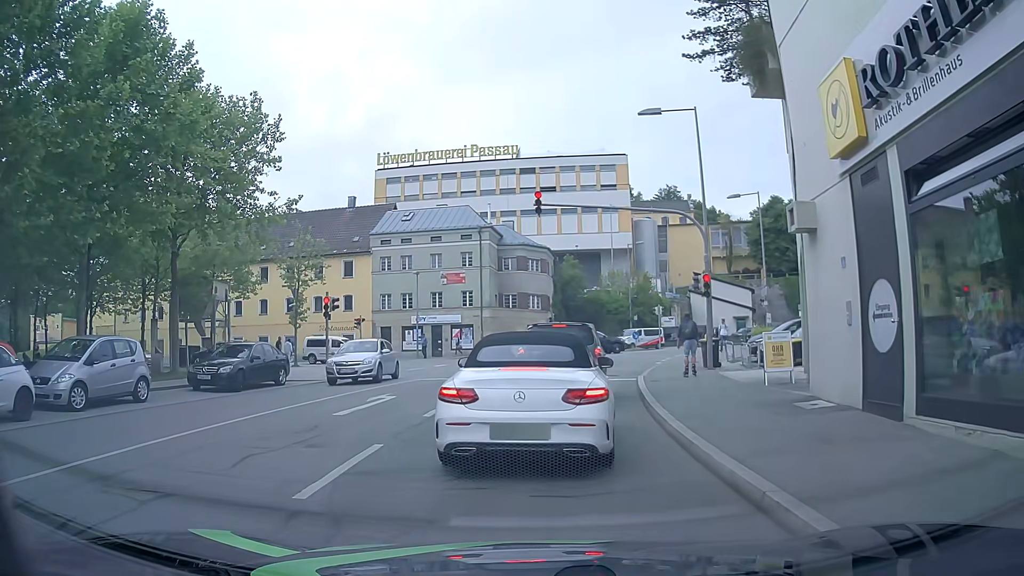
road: residential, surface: asphalt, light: Day
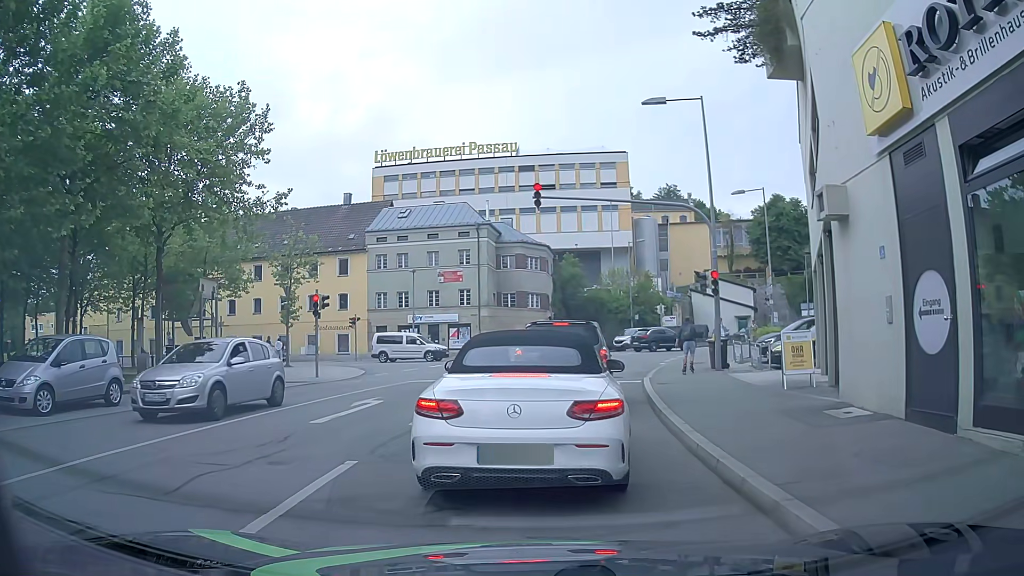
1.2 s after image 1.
(0.0, +1.1) m; 0°
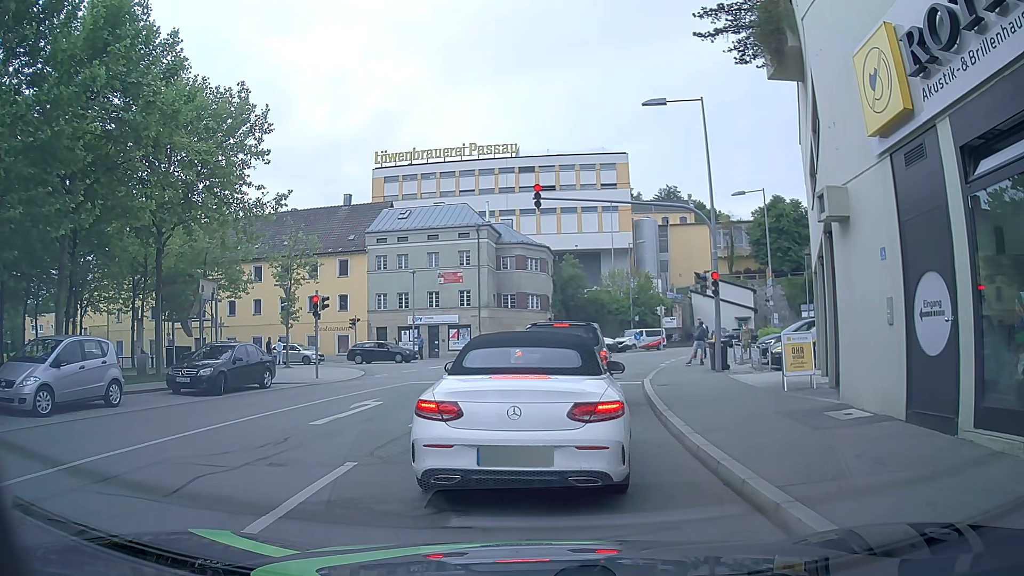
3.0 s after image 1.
(0.0, +0.1) m; 0°
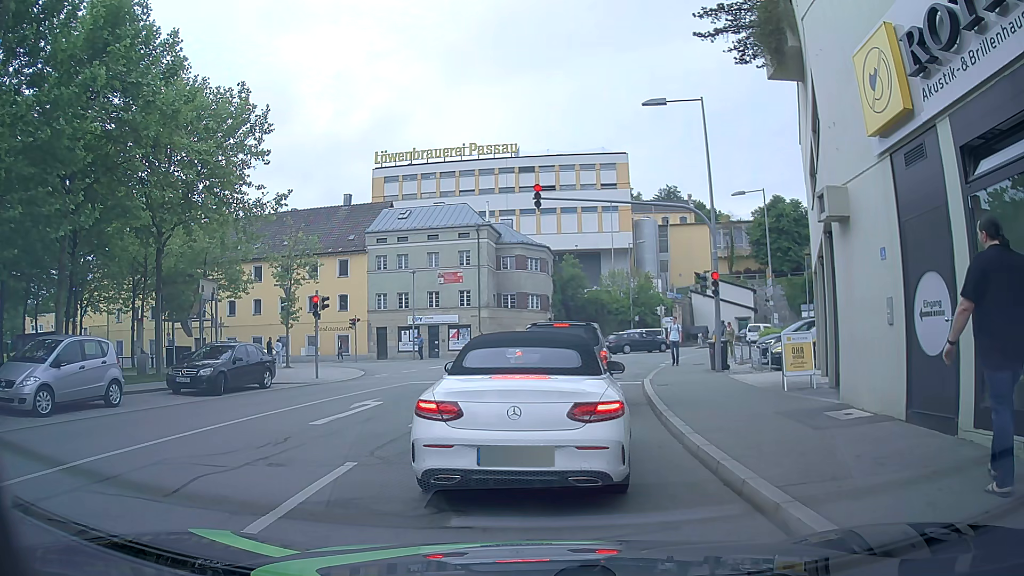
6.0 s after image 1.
(0.0, 0.0) m; 0°
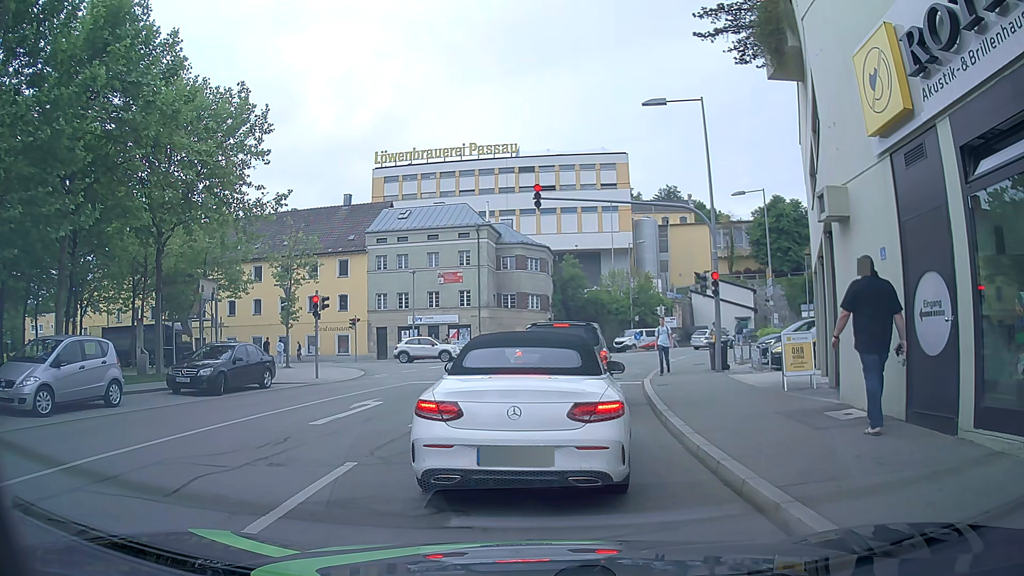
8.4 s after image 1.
(0.0, 0.0) m; 0°
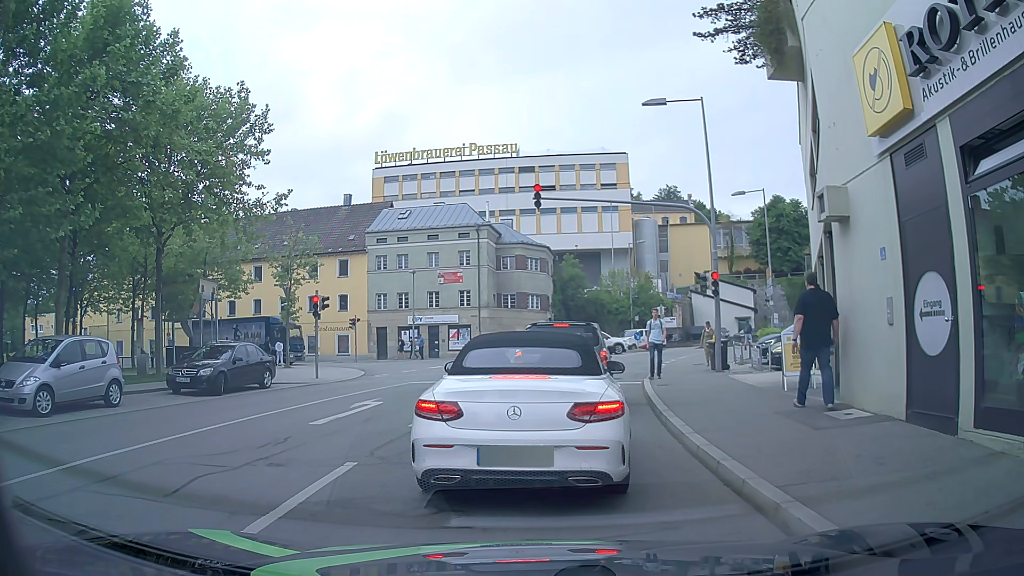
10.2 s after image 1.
(0.0, 0.0) m; 0°
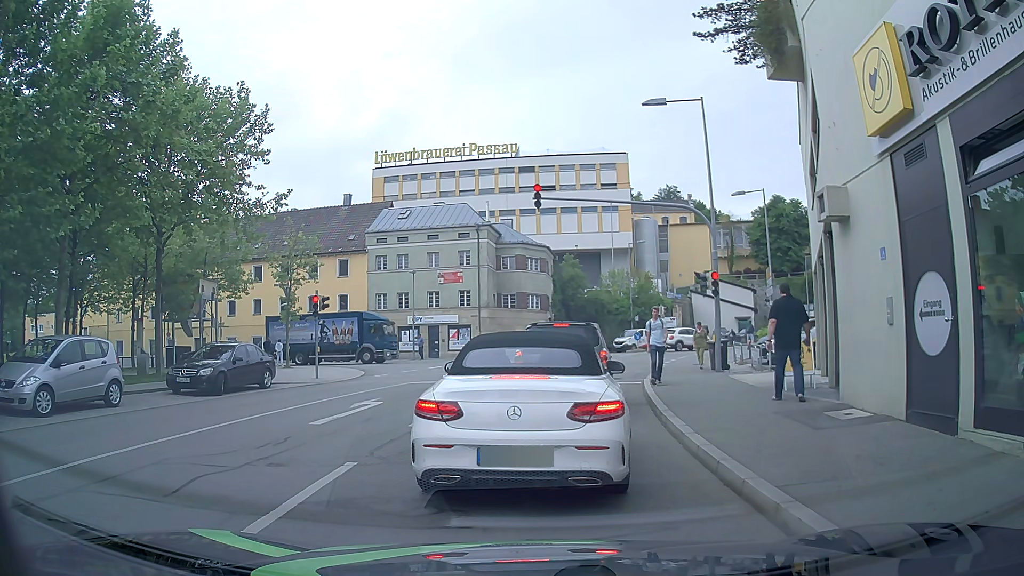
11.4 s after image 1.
(0.0, 0.0) m; 0°
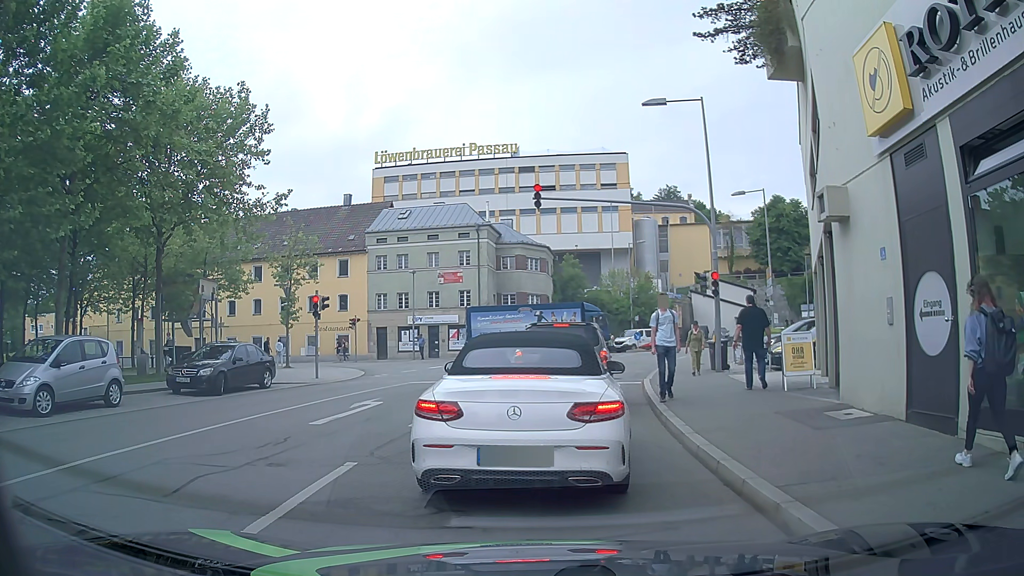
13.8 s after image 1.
(0.0, 0.0) m; 0°
